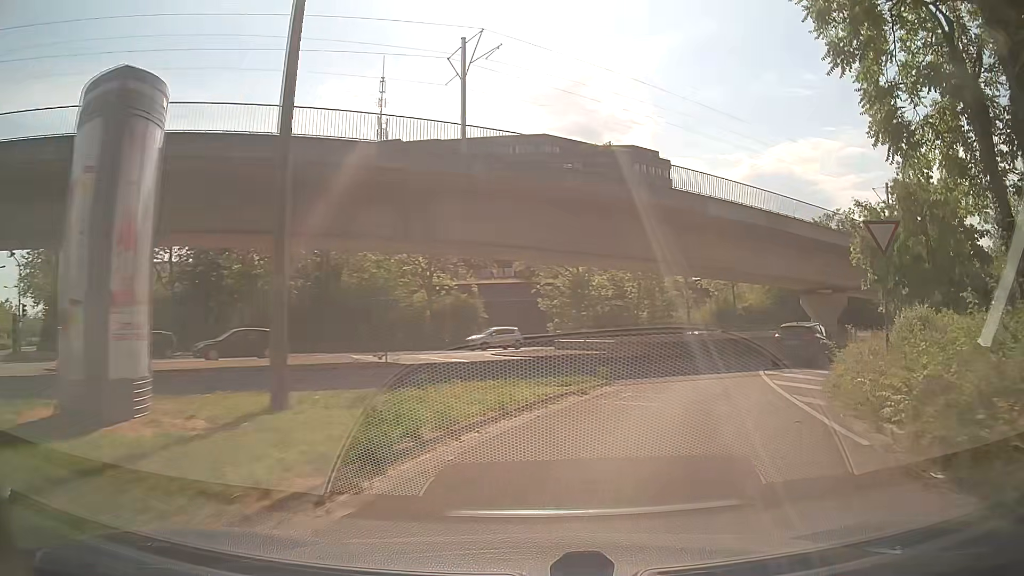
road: secondary_link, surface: asphalt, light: Day
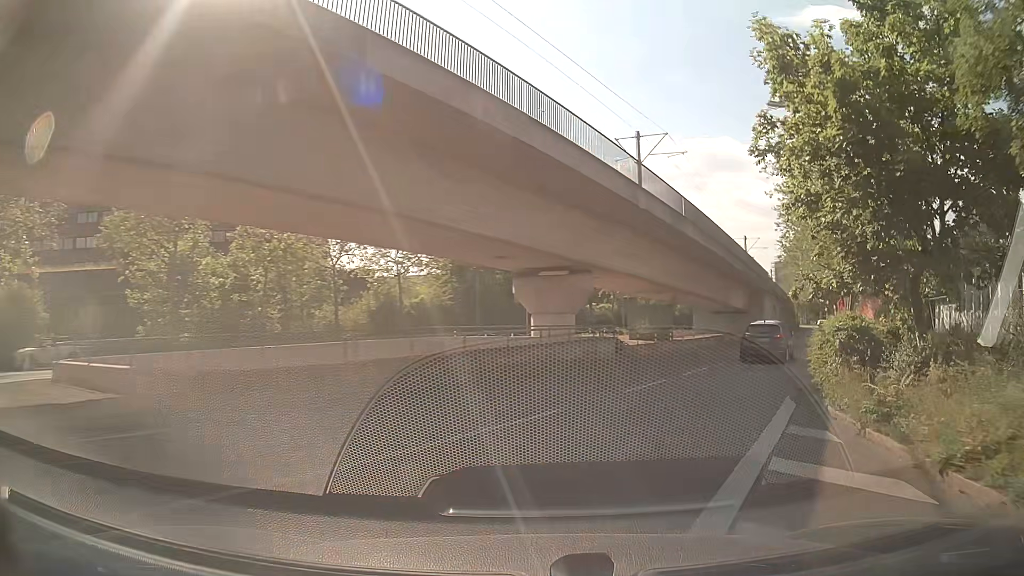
(+4.6, +17.9) m; +30°
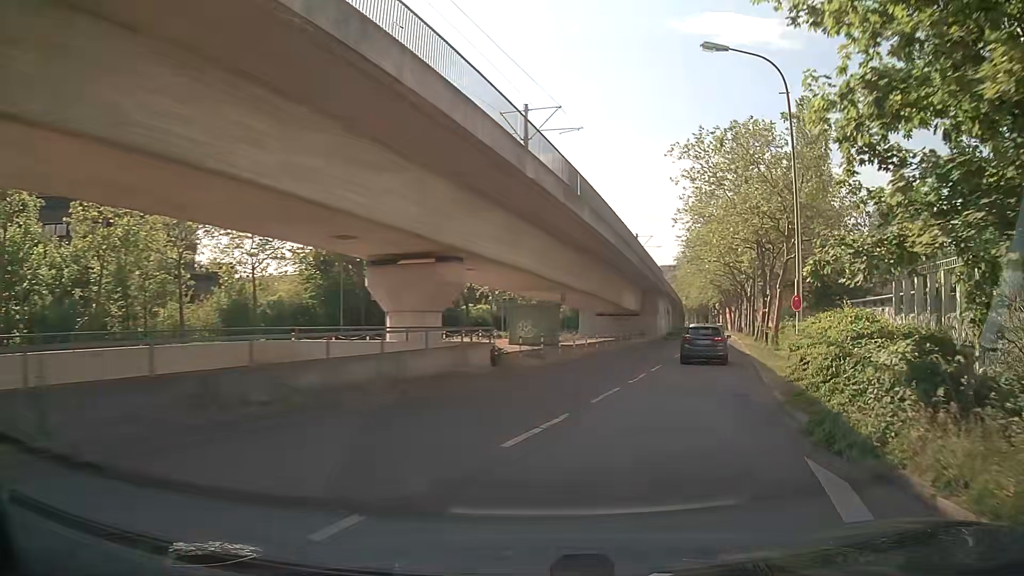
(+0.4, +6.0) m; +8°
